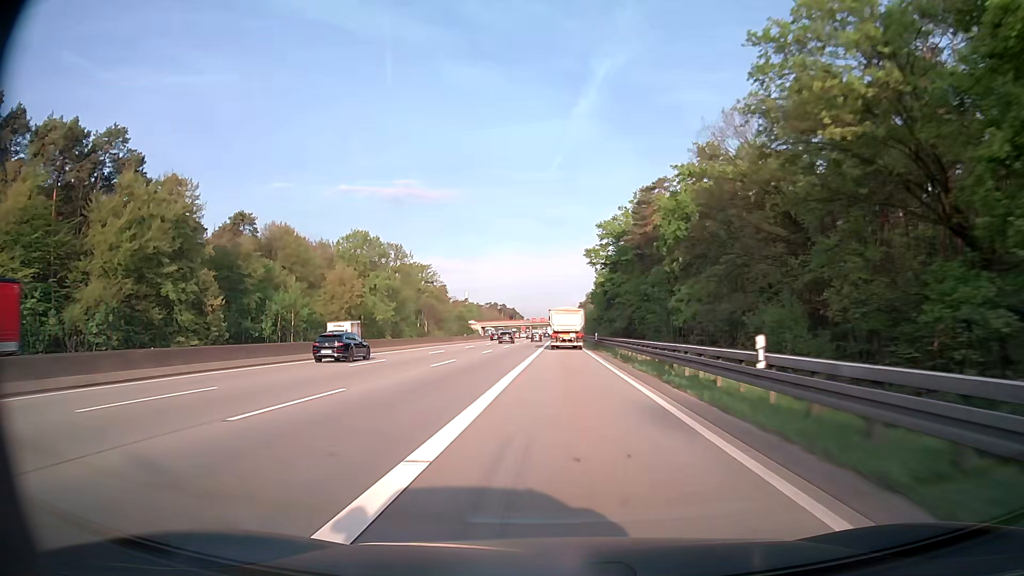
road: motorway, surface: asphalt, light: Day
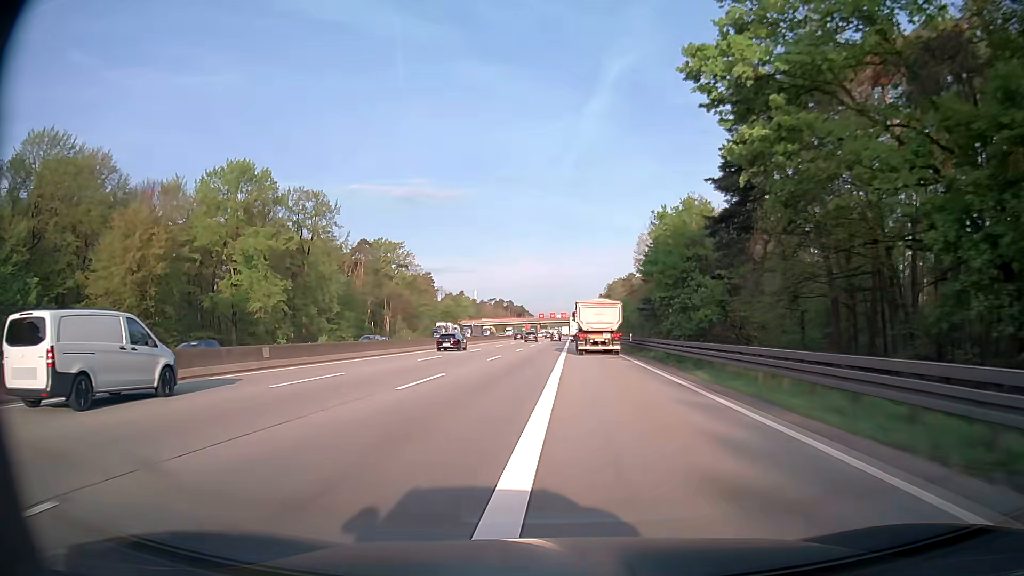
(-0.5, +65.1) m; -1°
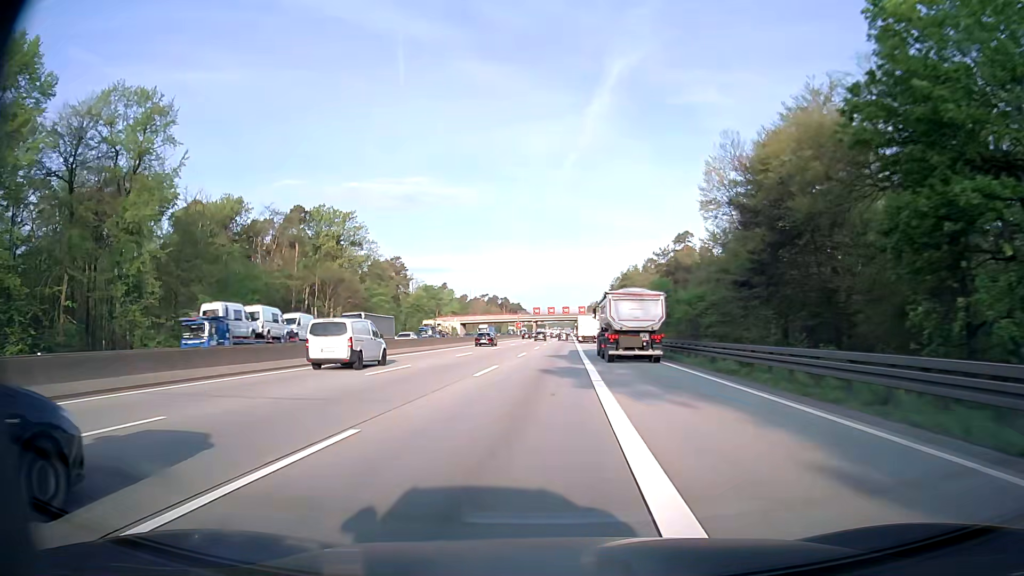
(+0.1, +49.0) m; 0°
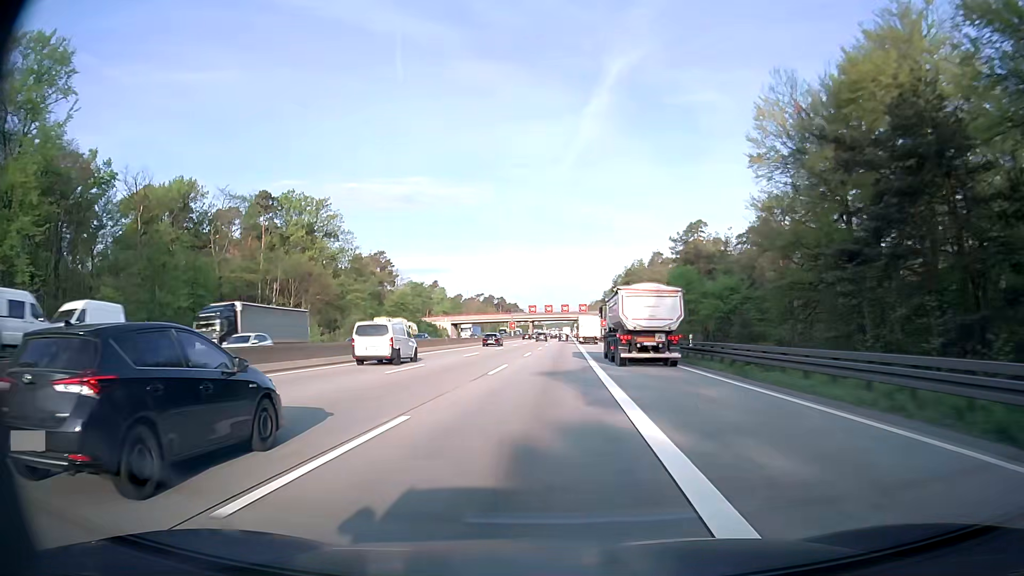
(+0.1, +16.4) m; 0°
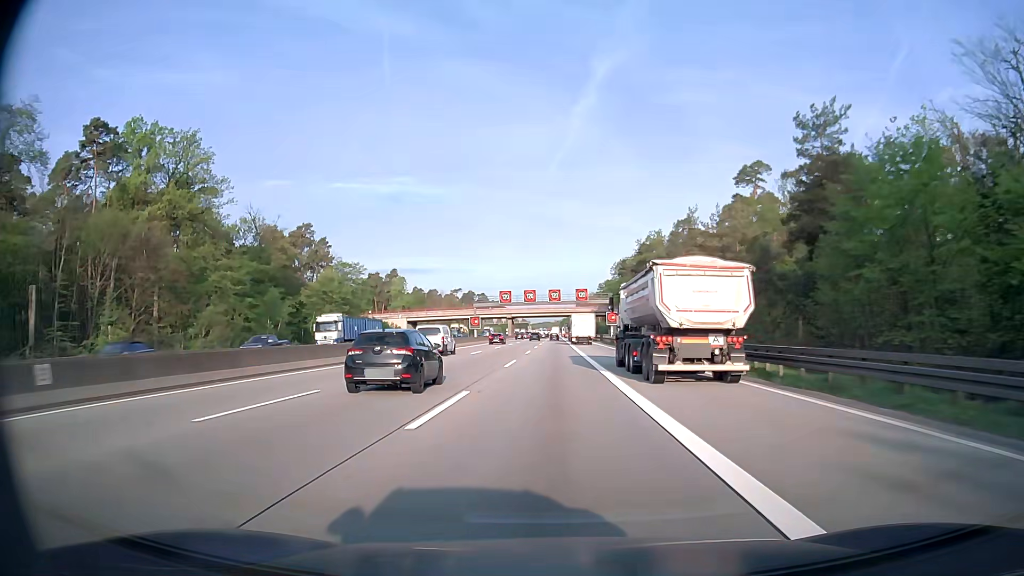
(+0.4, +49.2) m; +1°
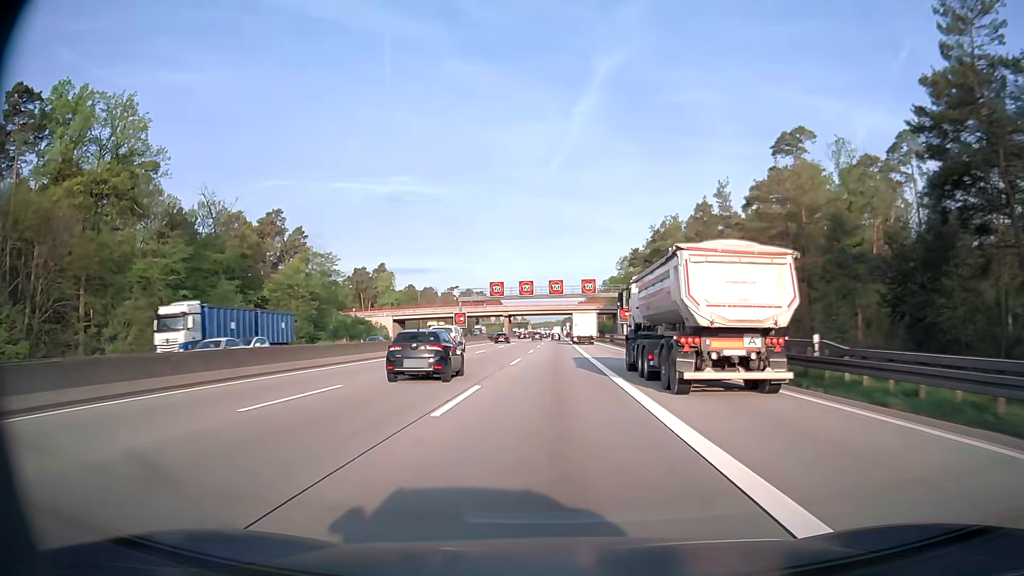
(0.0, +16.4) m; 0°
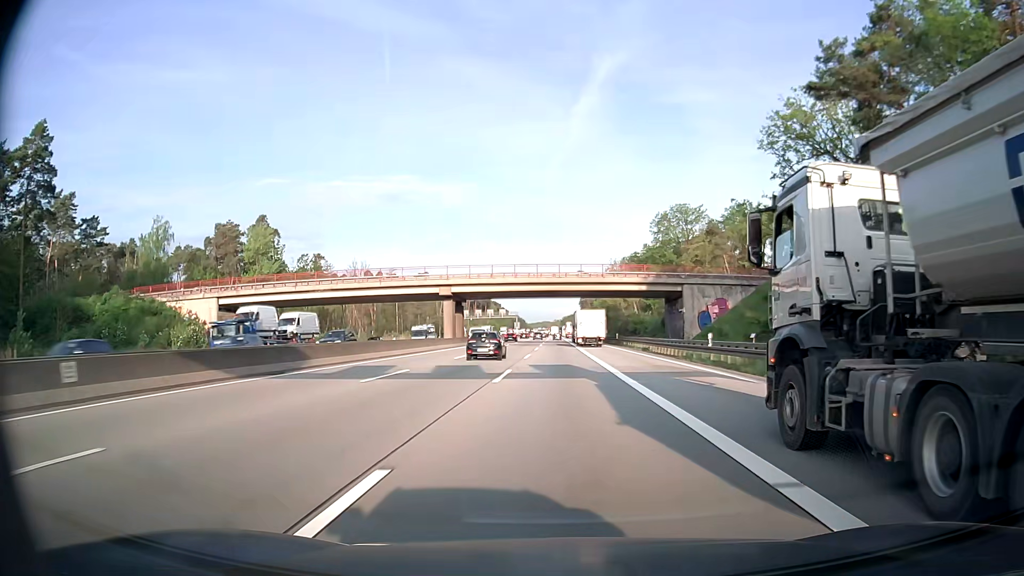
(0.0, +82.5) m; 0°
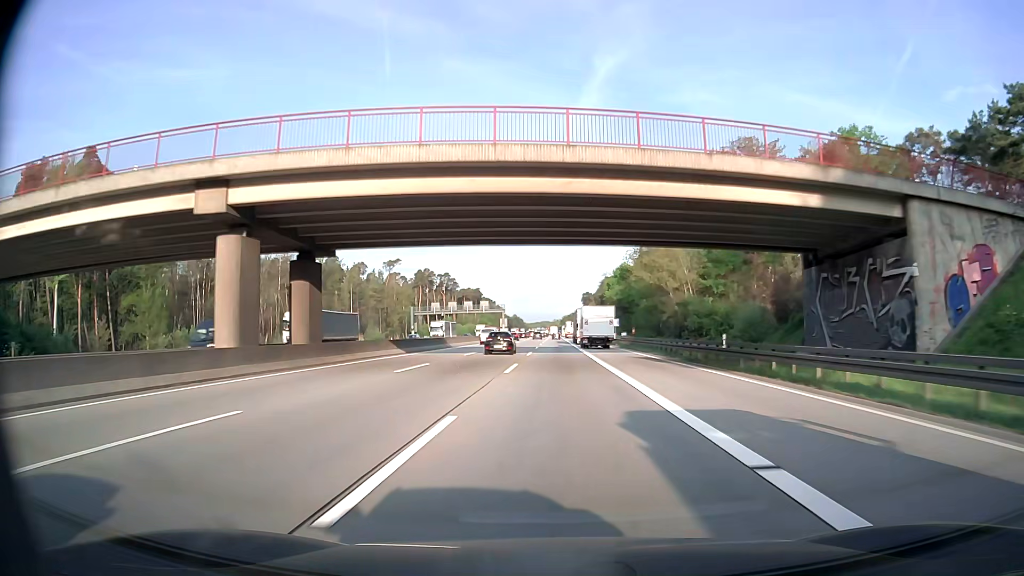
(0.0, +49.7) m; 0°
(0, +10) (0, +20) (0, +30) (0, +40) (0, +50) (0, +60) (0, +70) (0, +80) (0, +90) (0, +100) m
